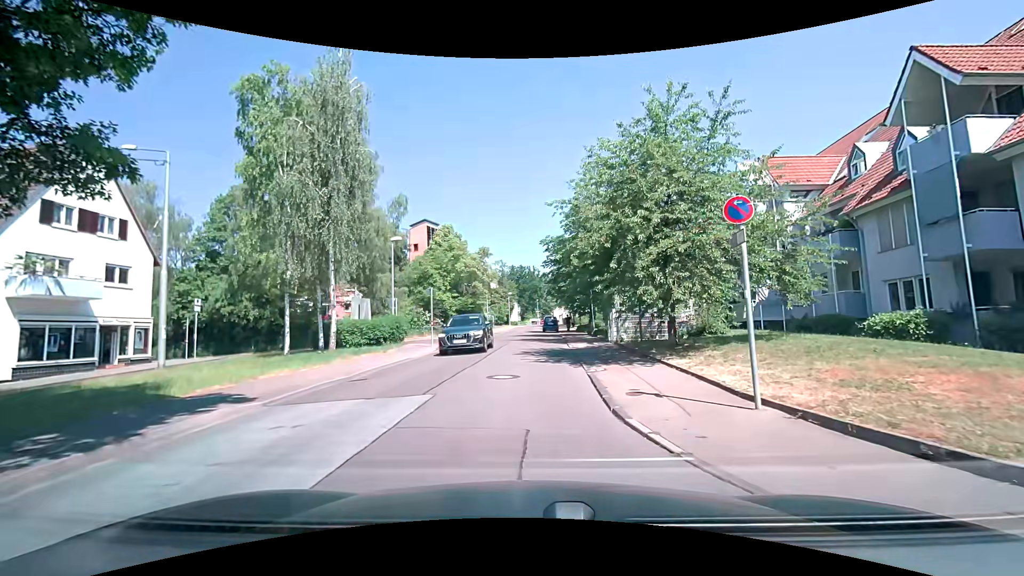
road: residential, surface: asphalt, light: Day
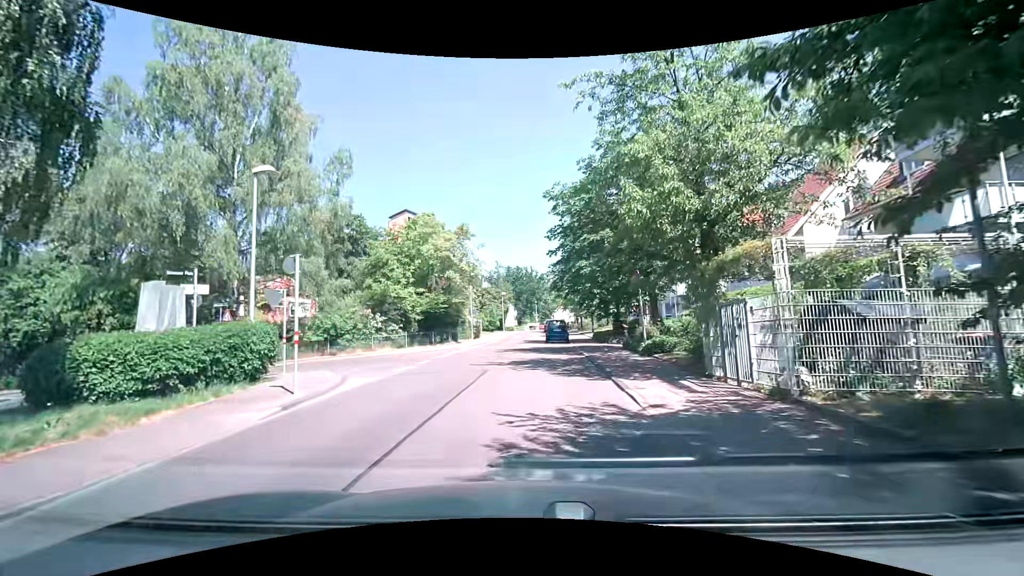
(+0.1, +14.5) m; +2°
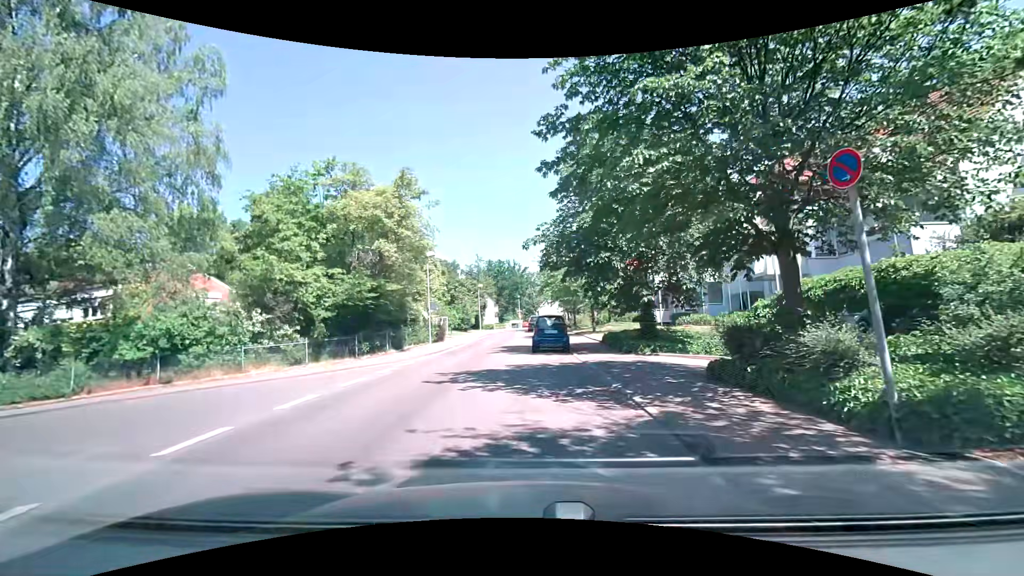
(0.0, +12.3) m; 0°
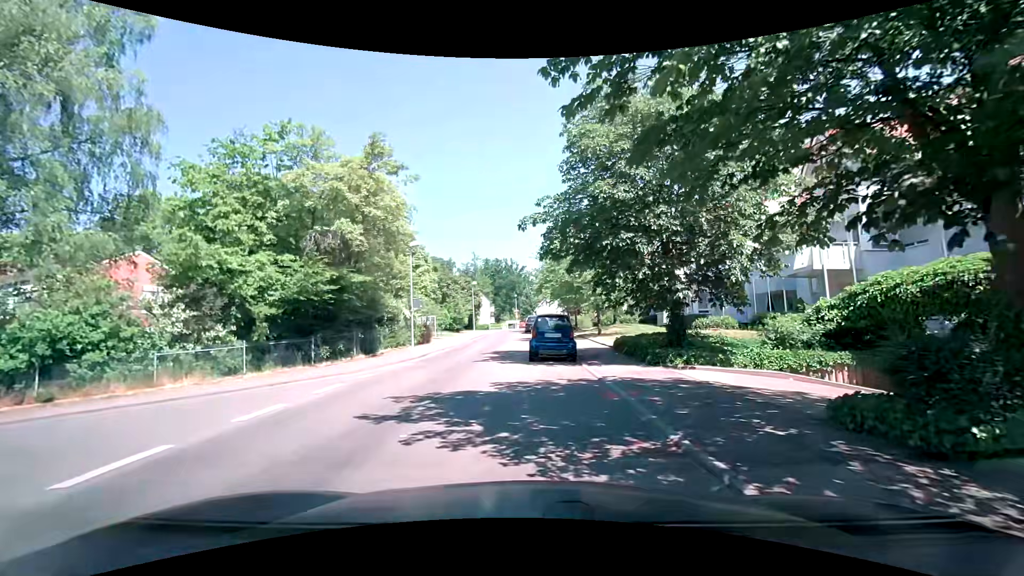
(+0.1, +4.2) m; +2°
